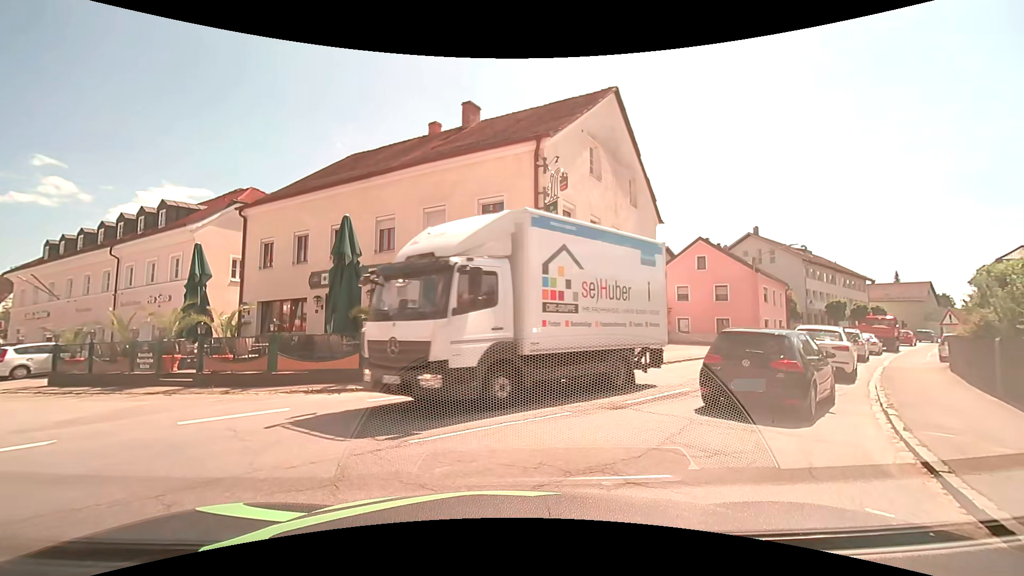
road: tertiary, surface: asphalt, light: Day
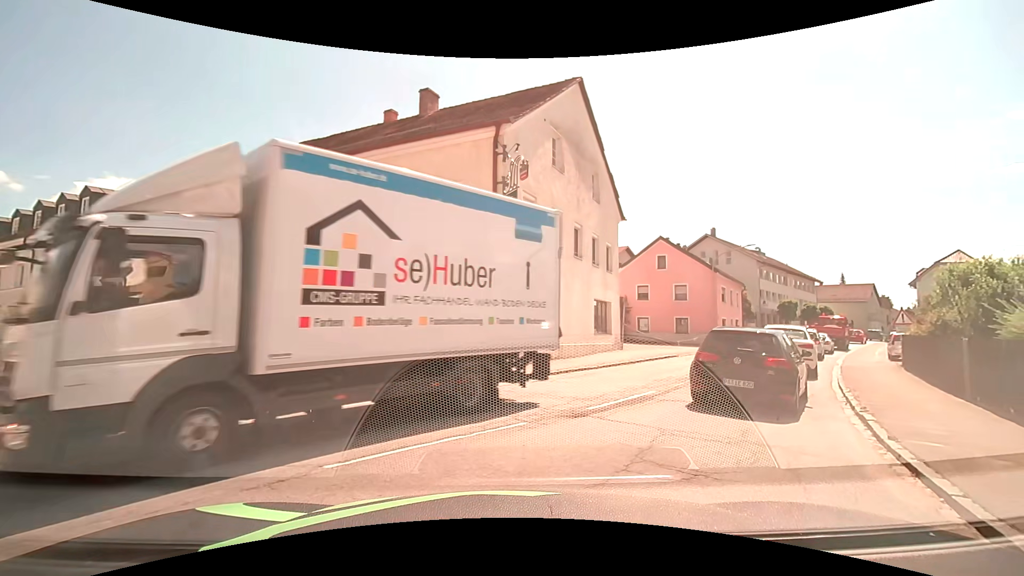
(+0.1, +1.1) m; +7°
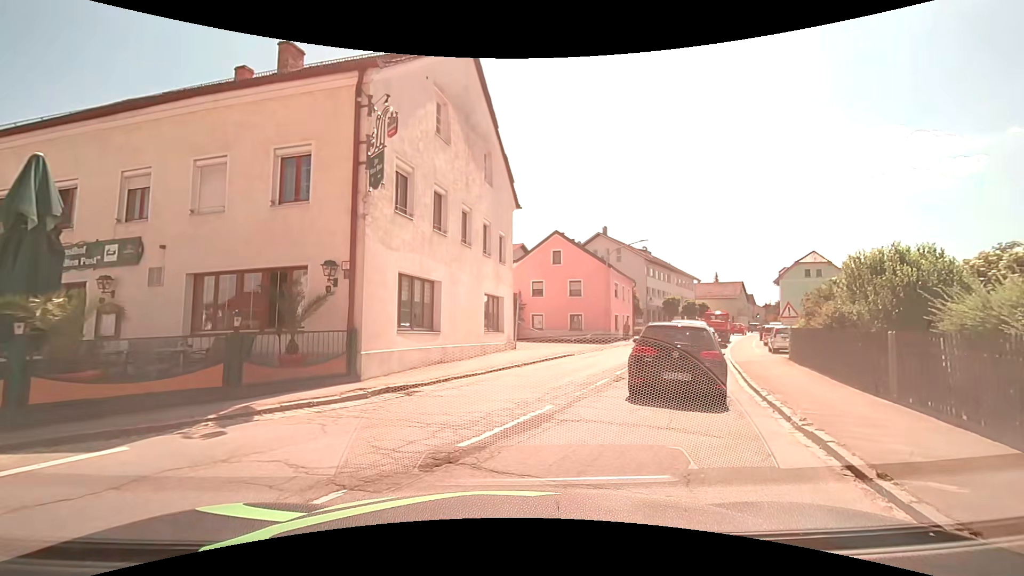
(+0.2, +2.9) m; +9°
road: secondary
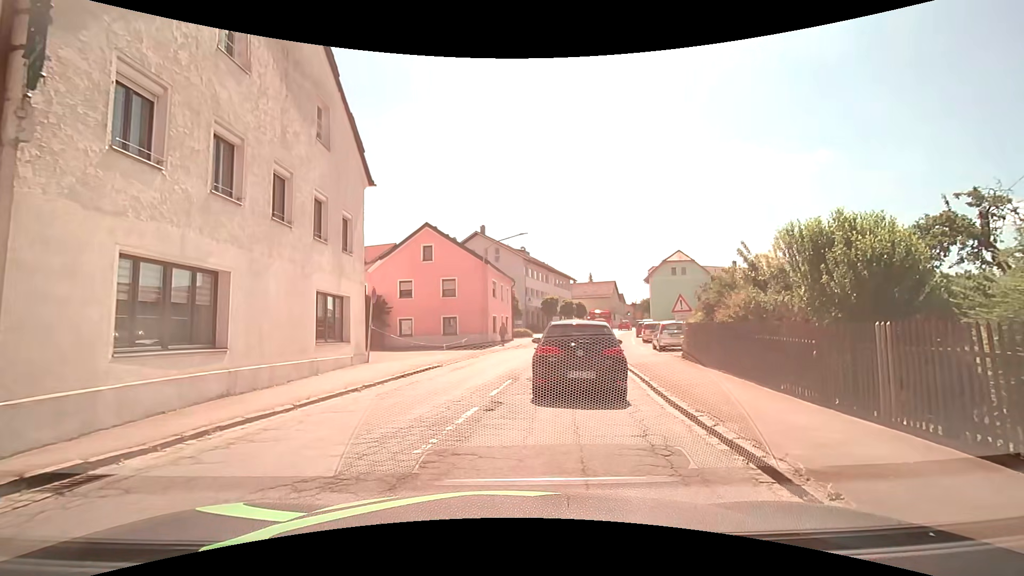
(+0.7, +4.2) m; +15°
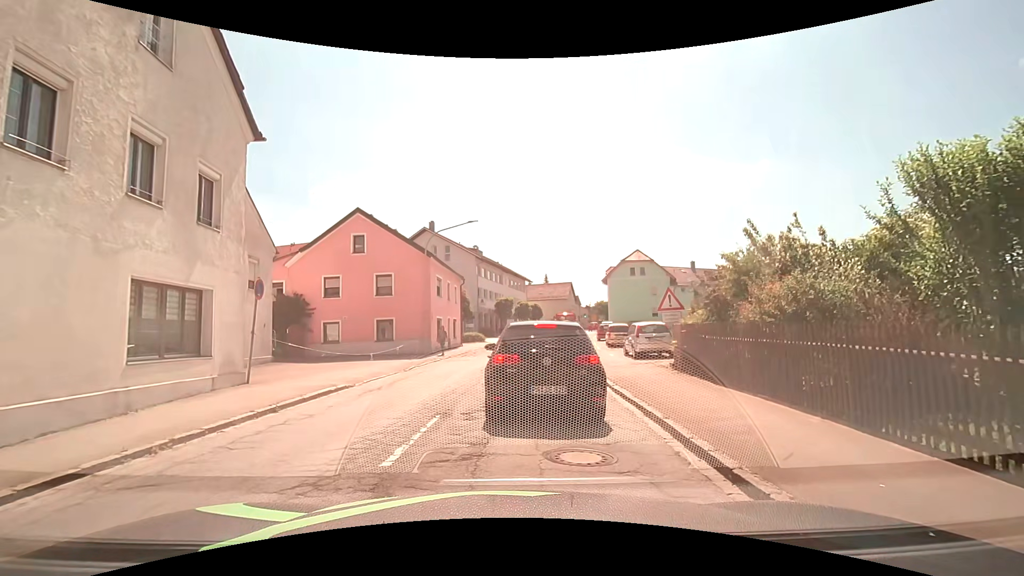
(+0.2, +4.8) m; +6°
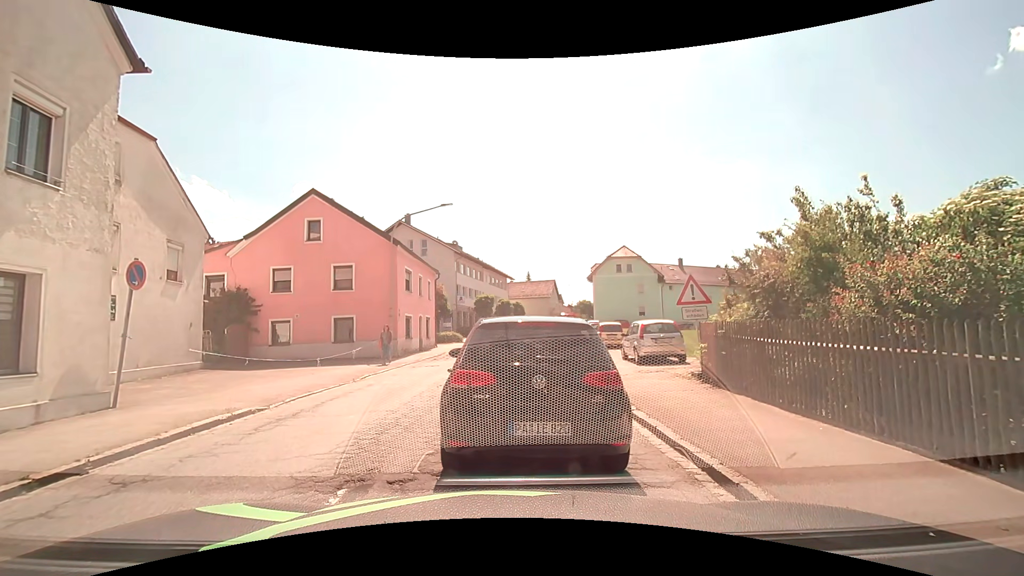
(0.0, +3.4) m; +2°
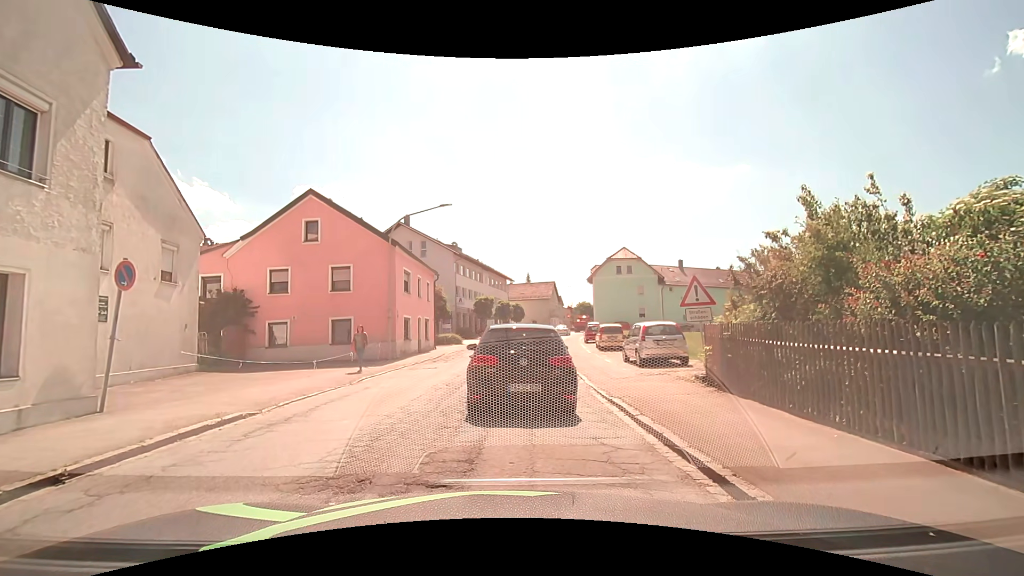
(0.0, +0.3) m; 0°
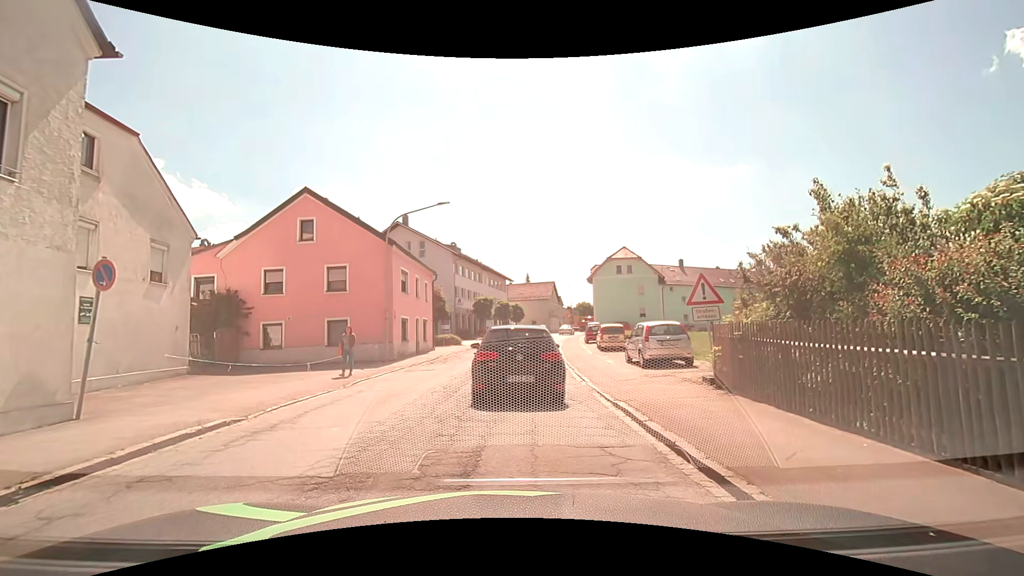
(0.0, +0.5) m; 0°
